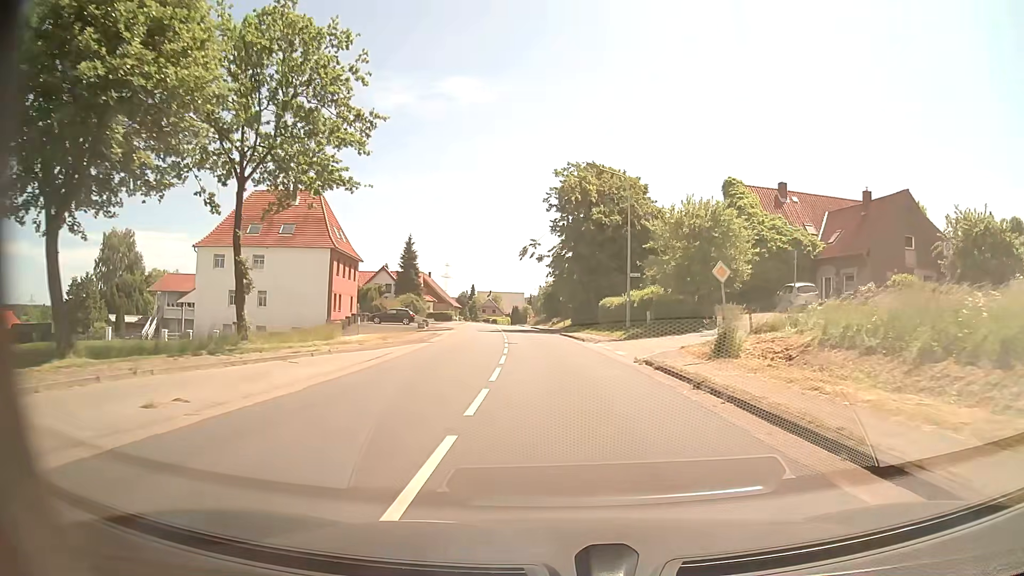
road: tertiary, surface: asphalt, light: Day
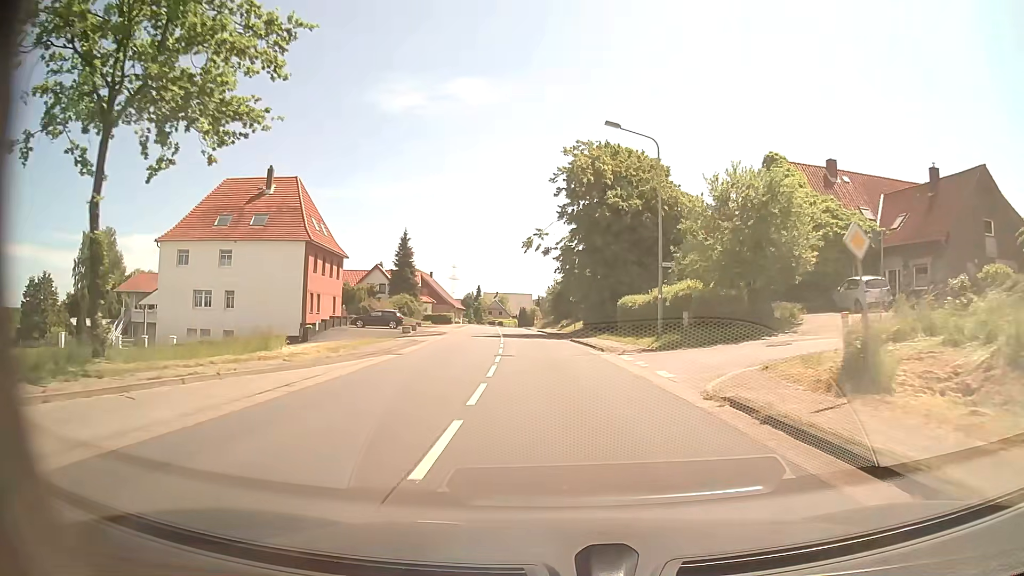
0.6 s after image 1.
(0.0, +8.0) m; -1°
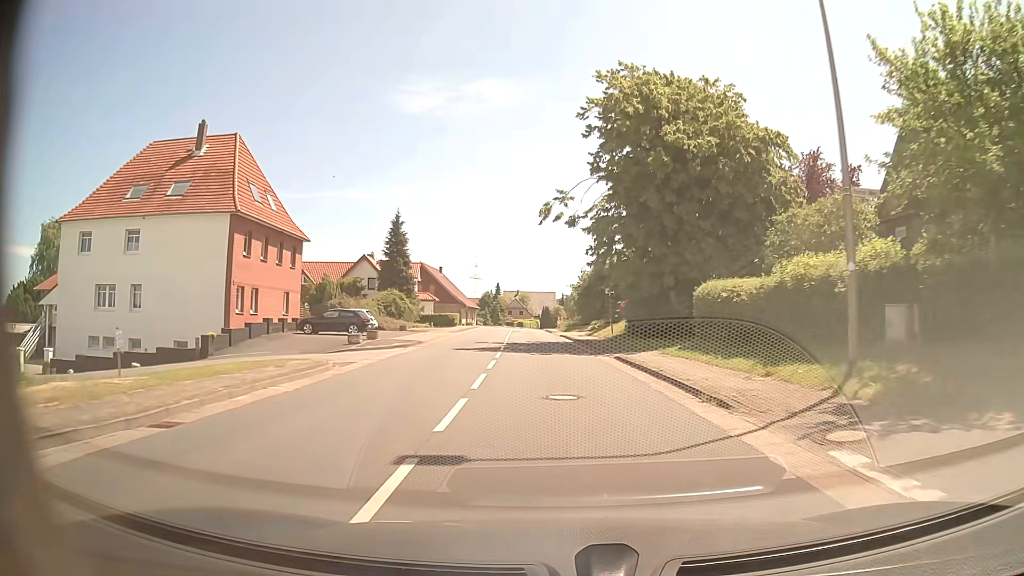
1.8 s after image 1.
(-0.3, +15.9) m; -2°
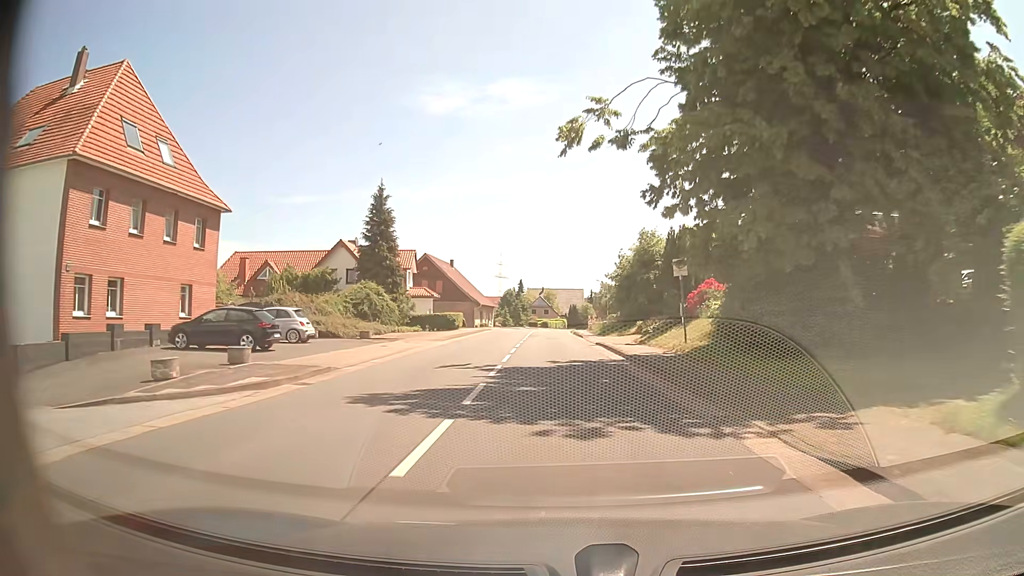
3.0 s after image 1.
(-0.3, +16.0) m; -2°
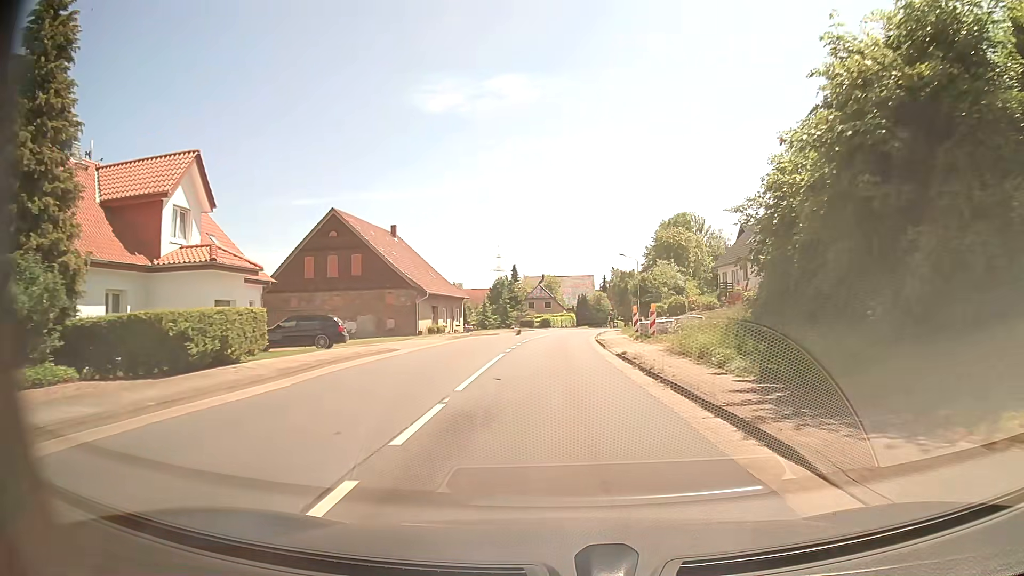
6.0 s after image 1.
(-0.4, +39.8) m; 0°
